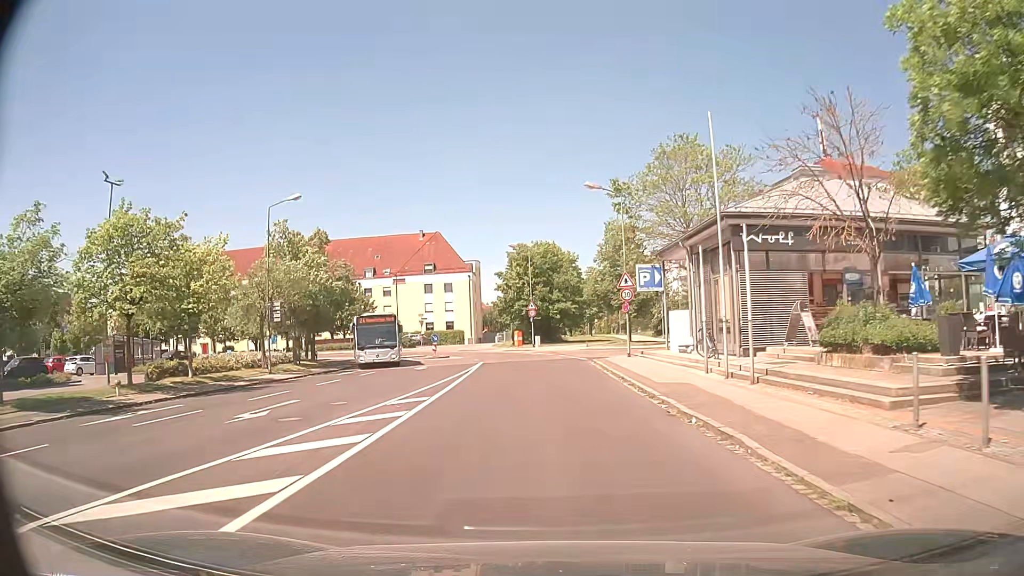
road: residential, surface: asphalt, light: Day
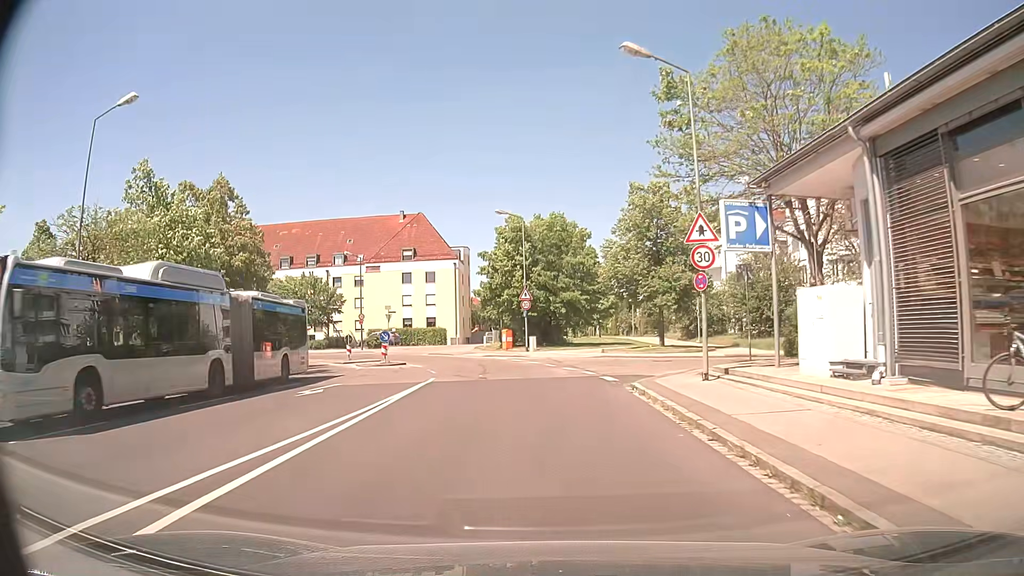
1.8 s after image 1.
(-0.1, +15.7) m; 0°
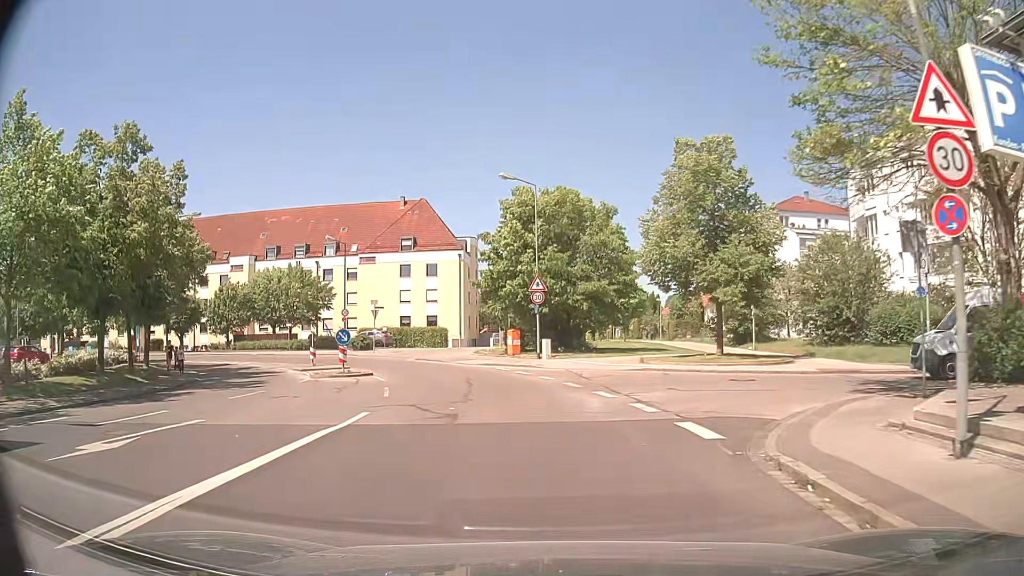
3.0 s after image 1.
(-0.2, +9.8) m; -2°
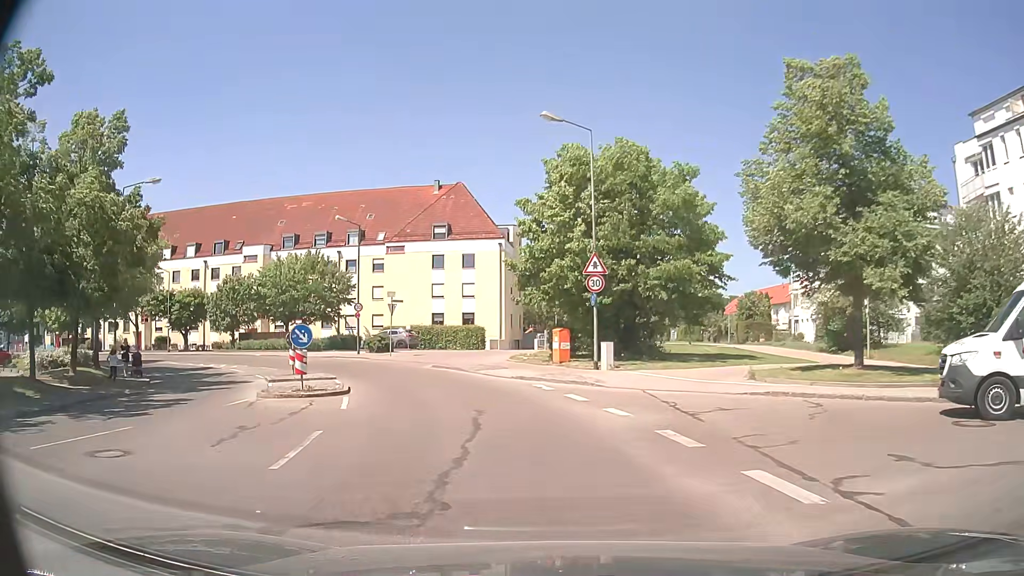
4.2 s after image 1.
(-0.2, +9.2) m; -4°
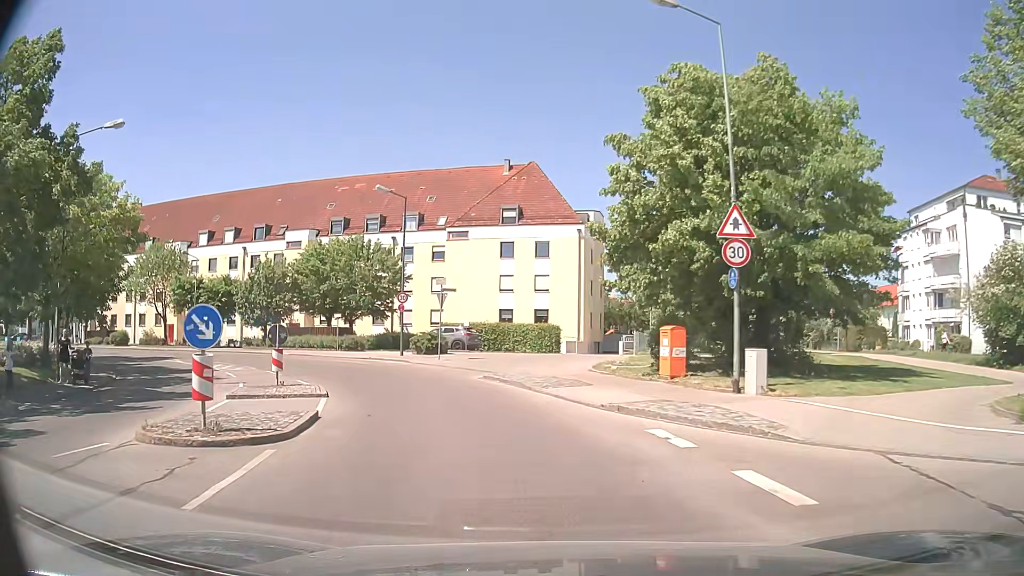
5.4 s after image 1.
(-0.5, +8.8) m; -6°
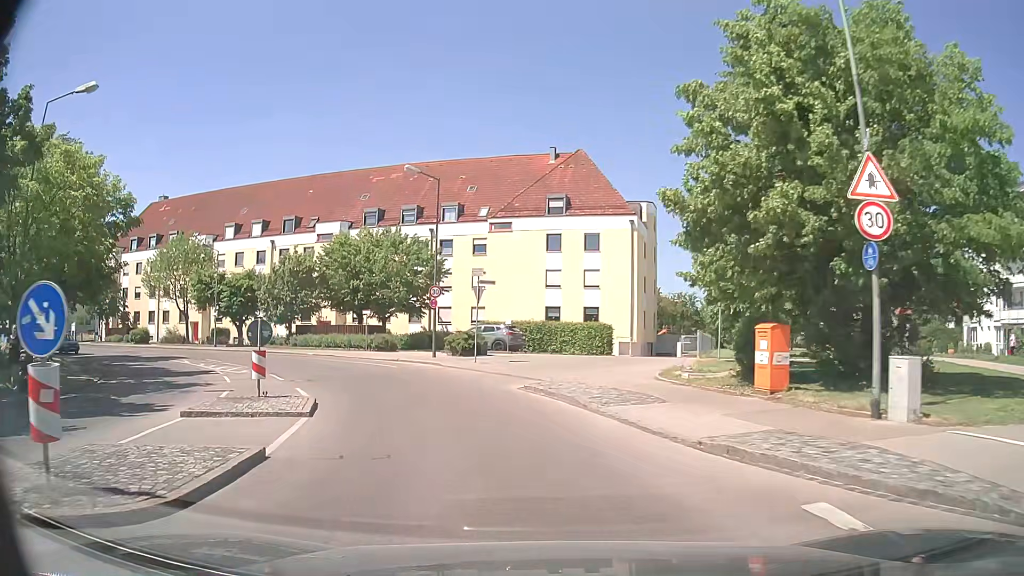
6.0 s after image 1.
(-0.1, +4.3) m; -4°
